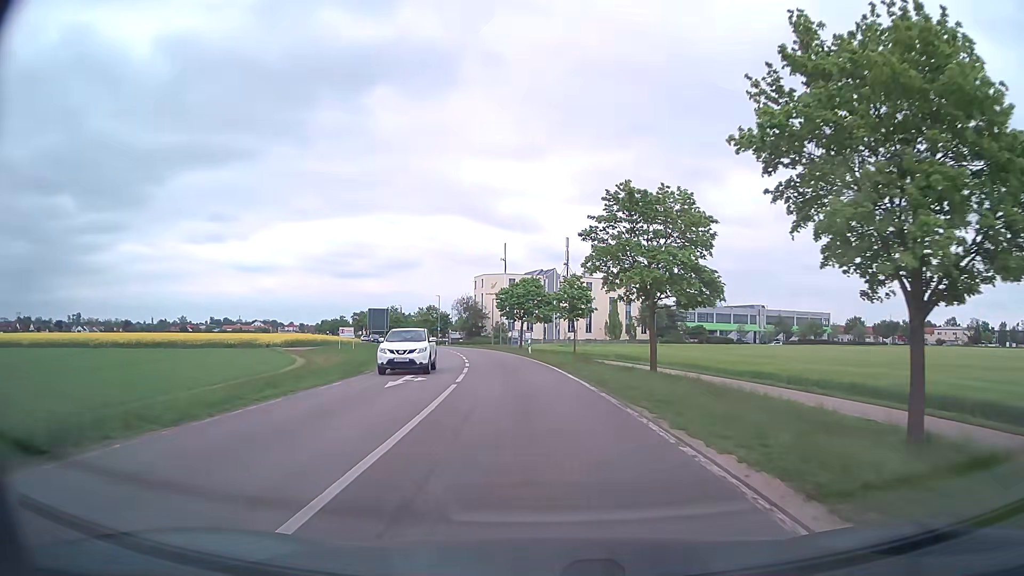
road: secondary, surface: asphalt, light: Day
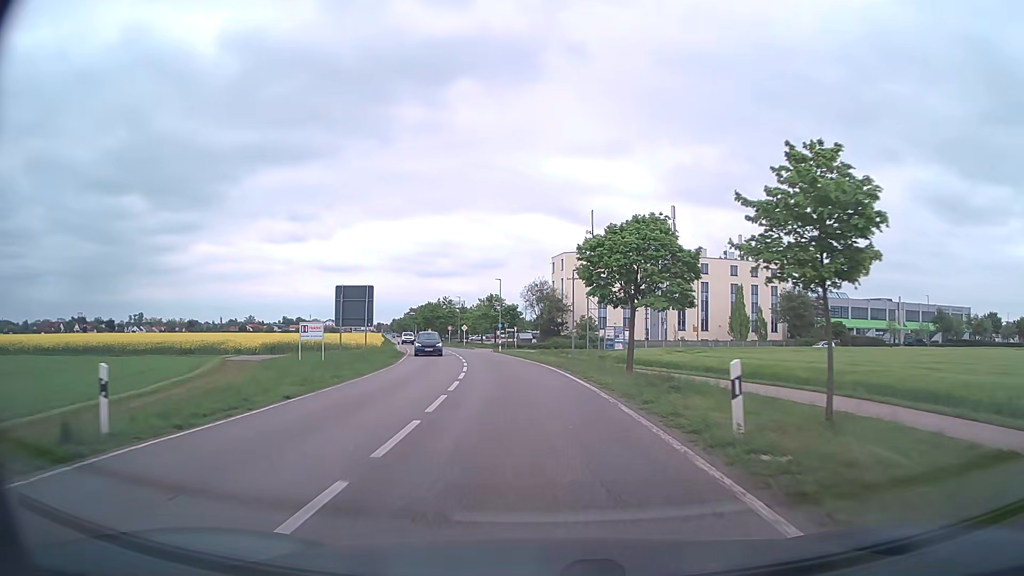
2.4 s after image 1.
(-2.1, +34.6) m; -7°
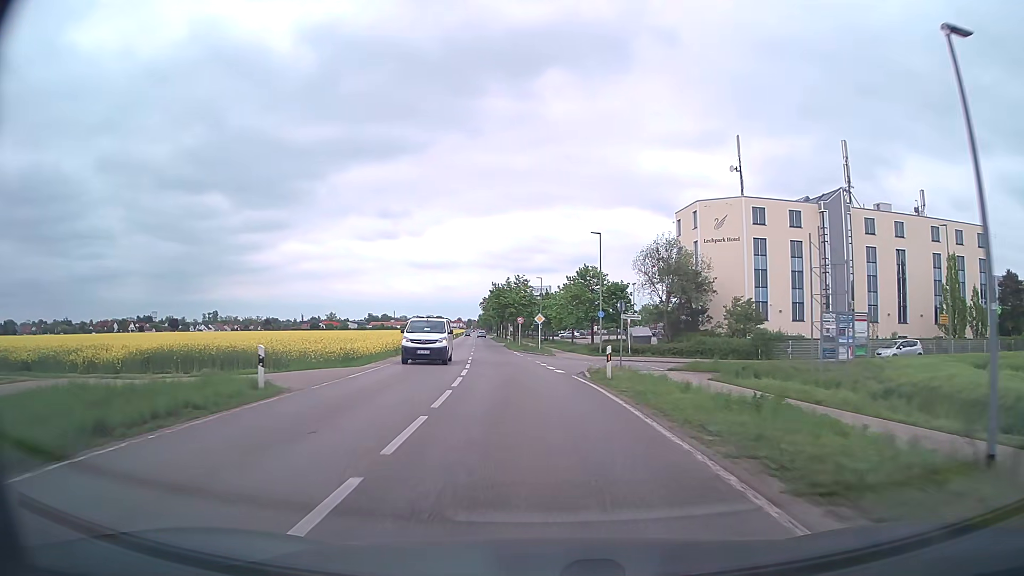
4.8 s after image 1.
(-2.5, +36.0) m; -8°
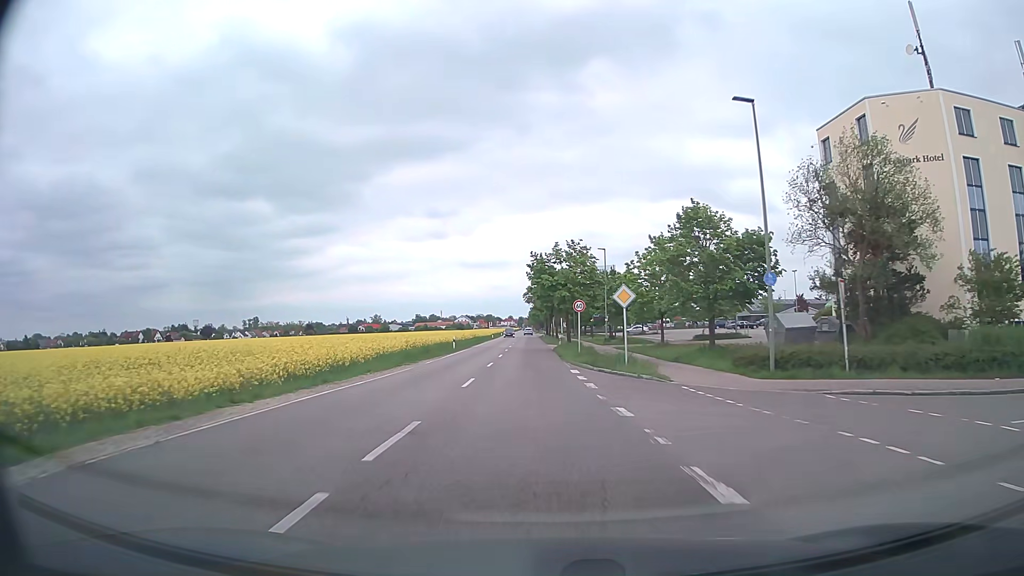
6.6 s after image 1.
(-1.4, +27.3) m; -5°
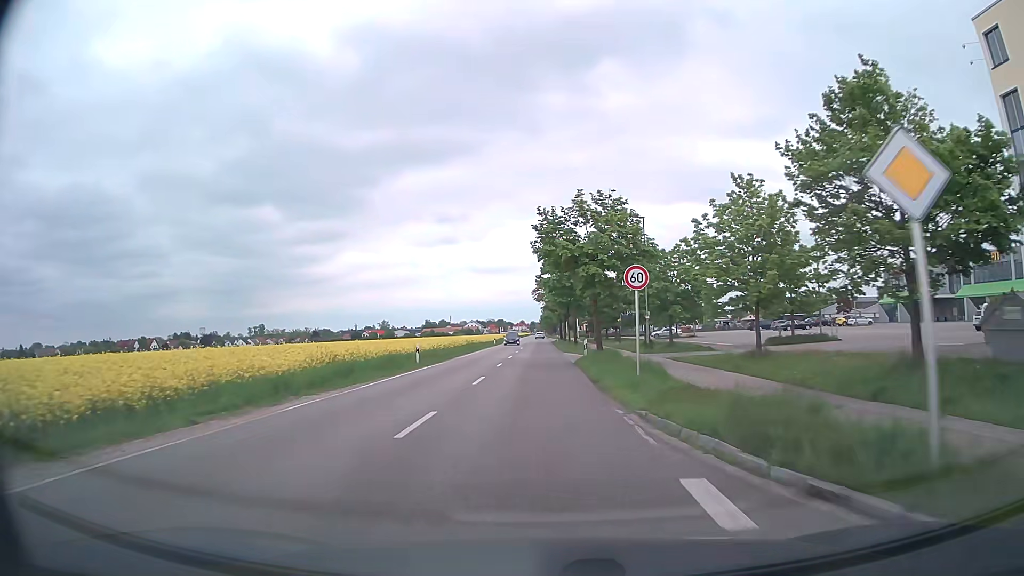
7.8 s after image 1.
(-0.2, +18.5) m; -1°
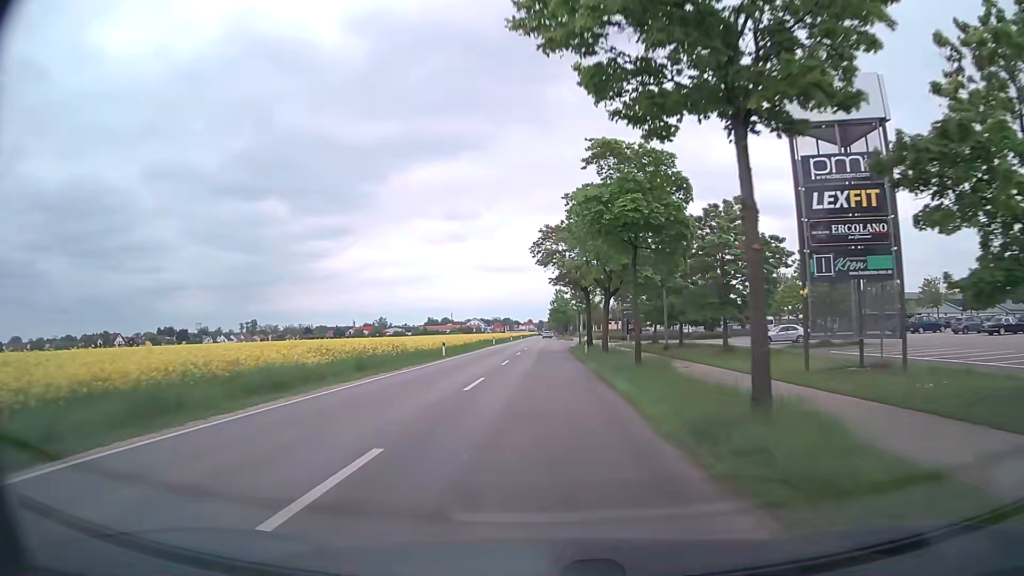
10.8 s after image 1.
(0.0, +46.5) m; 0°
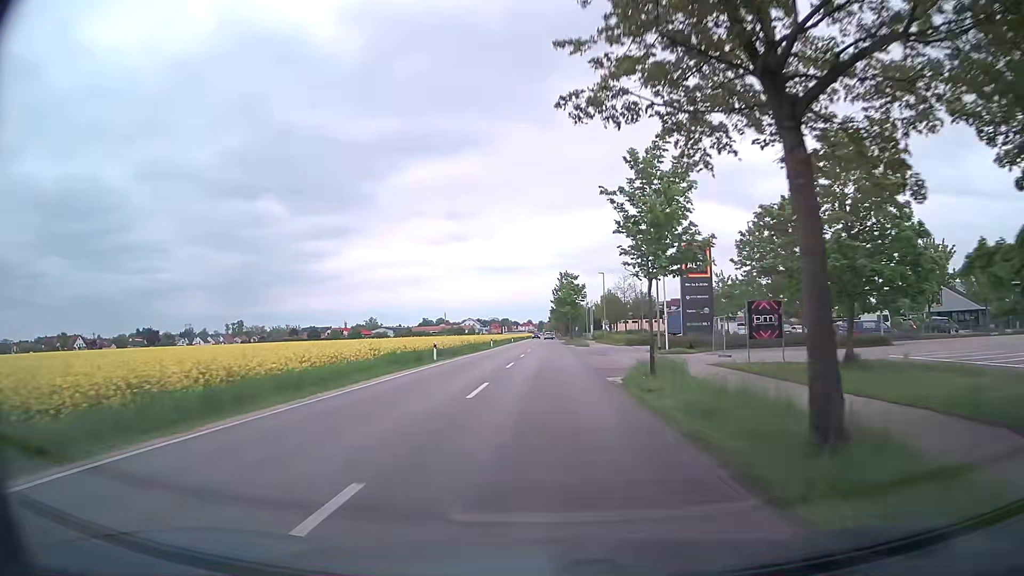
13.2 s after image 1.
(-0.1, +37.9) m; 0°
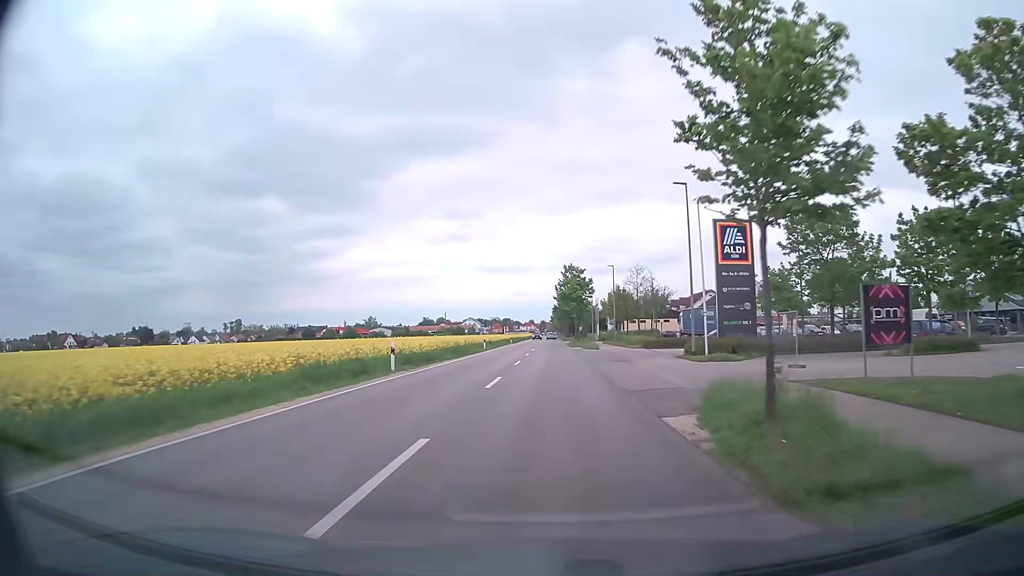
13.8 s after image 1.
(0.0, +9.6) m; 0°
(0, +10) (0, +20) (0, +30) (+1, +40) (+1, +50) (+1, +60) (+1, +70) (+2, +80) (+2, +90) (+2, +100) m
